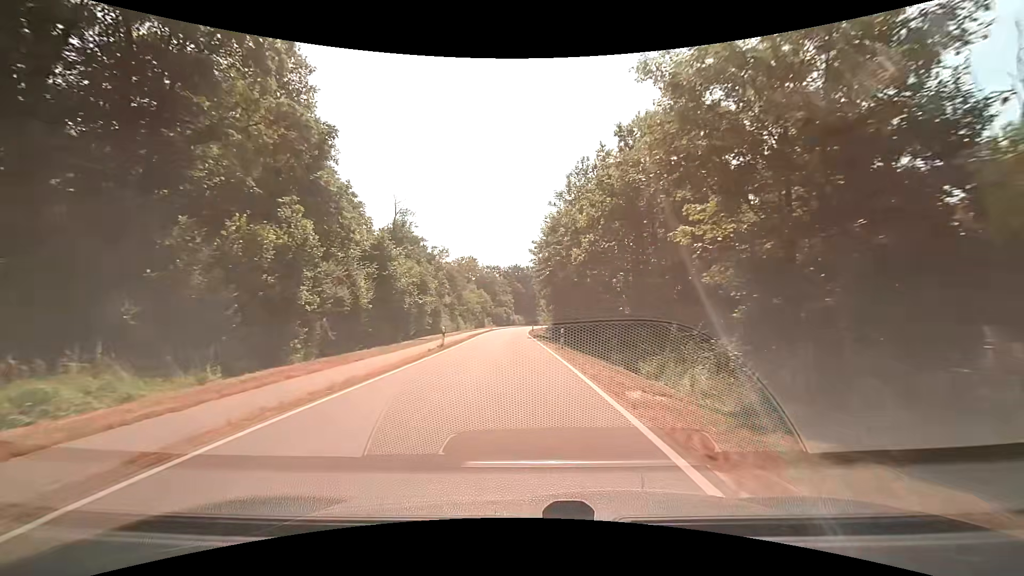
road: tertiary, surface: asphalt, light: Day
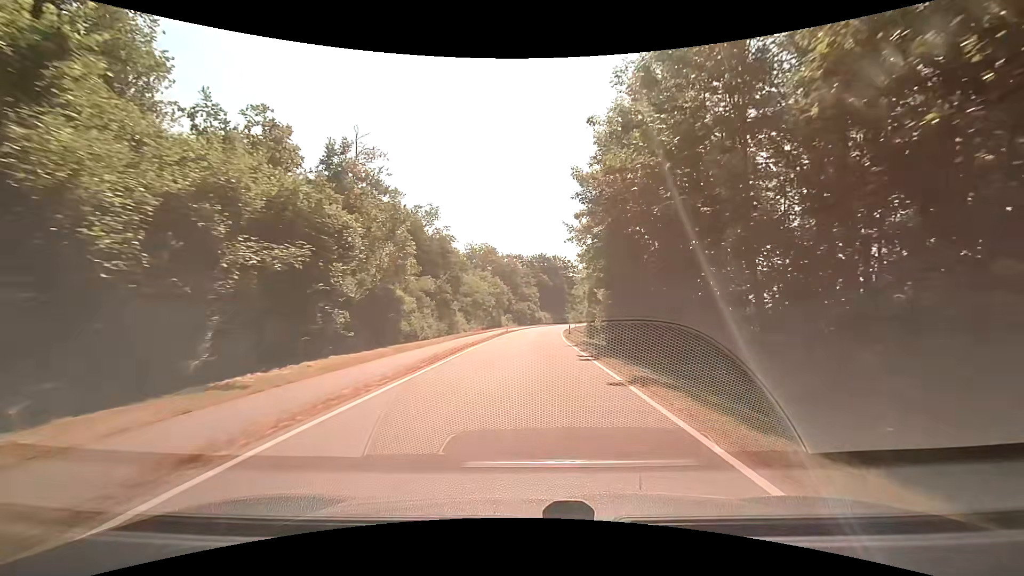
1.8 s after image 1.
(-0.9, +26.4) m; -3°
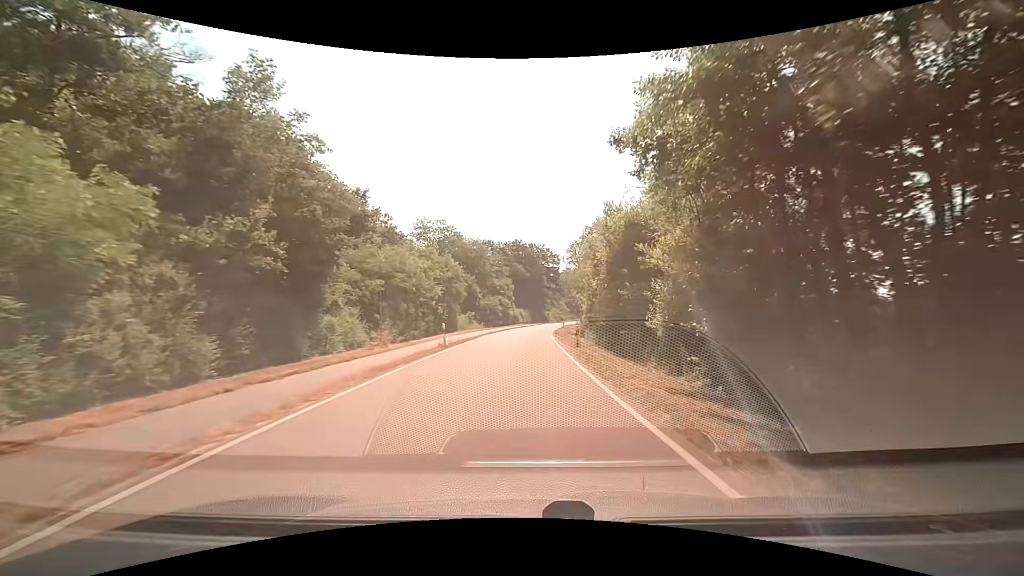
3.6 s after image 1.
(+0.7, +26.9) m; +3°
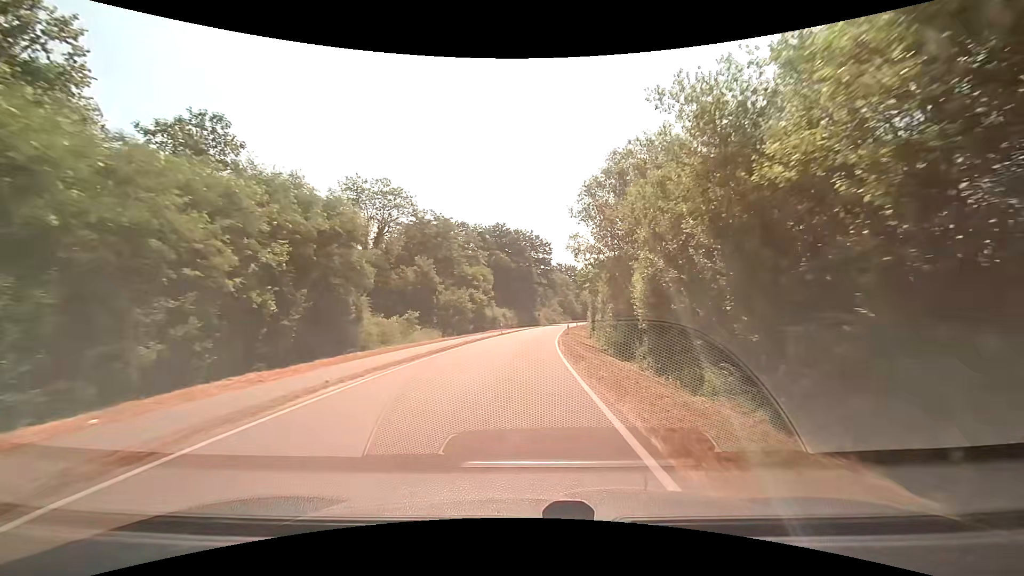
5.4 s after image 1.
(+0.5, +27.7) m; +1°
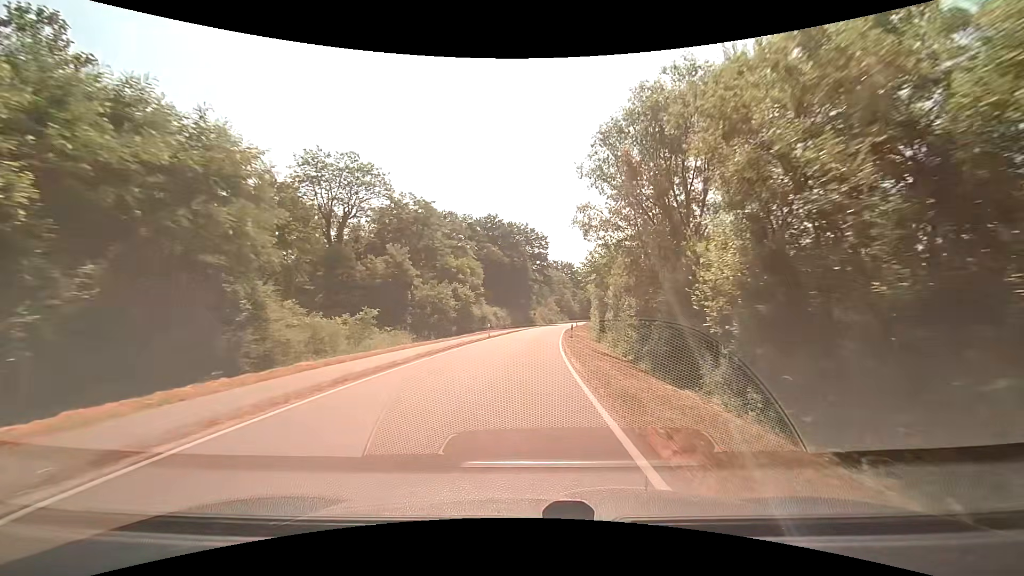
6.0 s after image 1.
(+0.1, +9.4) m; +1°
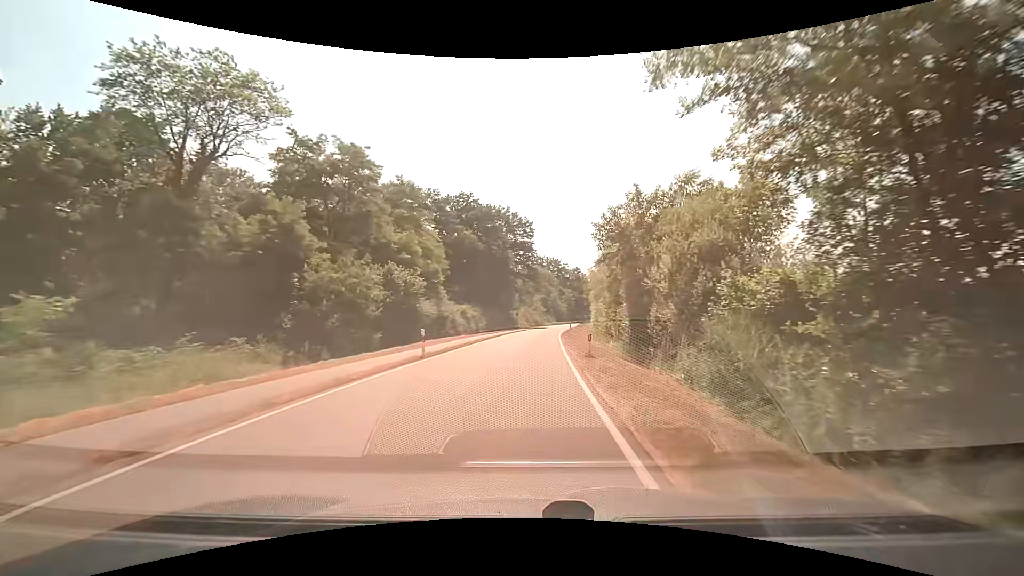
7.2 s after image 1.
(+0.3, +19.1) m; +2°
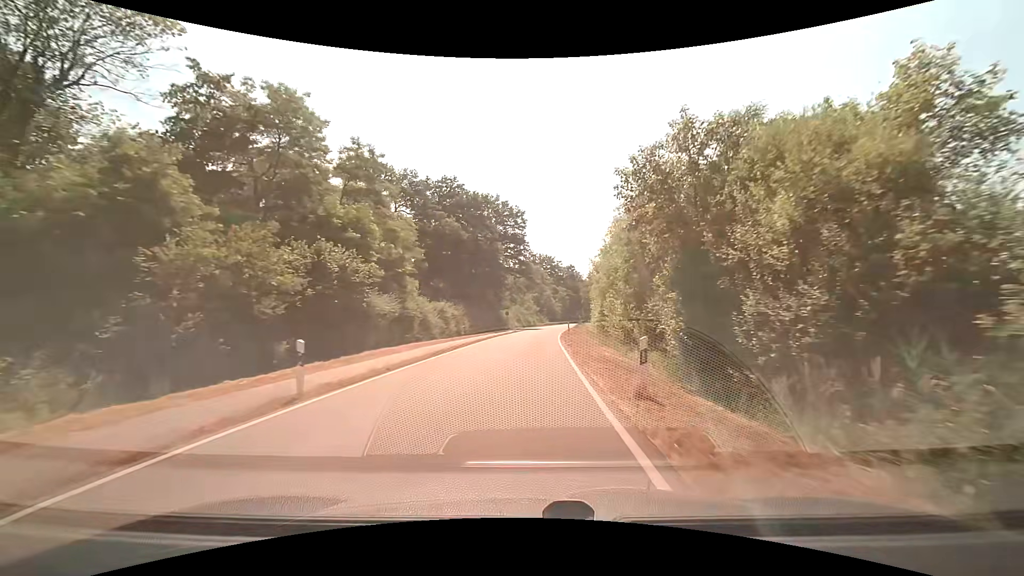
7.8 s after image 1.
(+0.1, +9.7) m; +1°
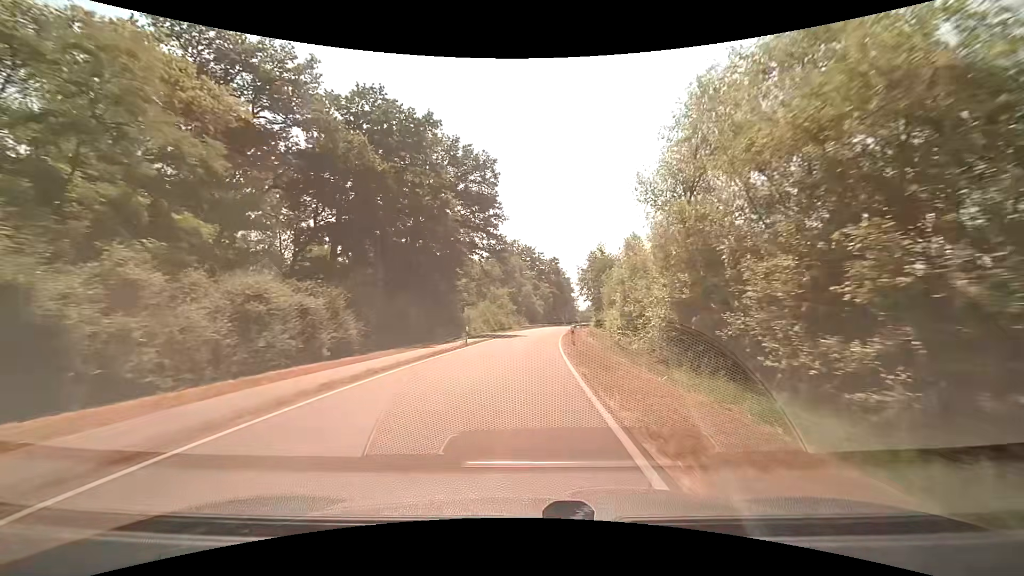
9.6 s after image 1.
(+0.5, +29.6) m; +2°
(0, +10) (0, +20) (+1, +30) (+1, +40) (+2, +50) (+3, +60) (+4, +70) (+5, +80) (+6, +90) (+8, +100) m
